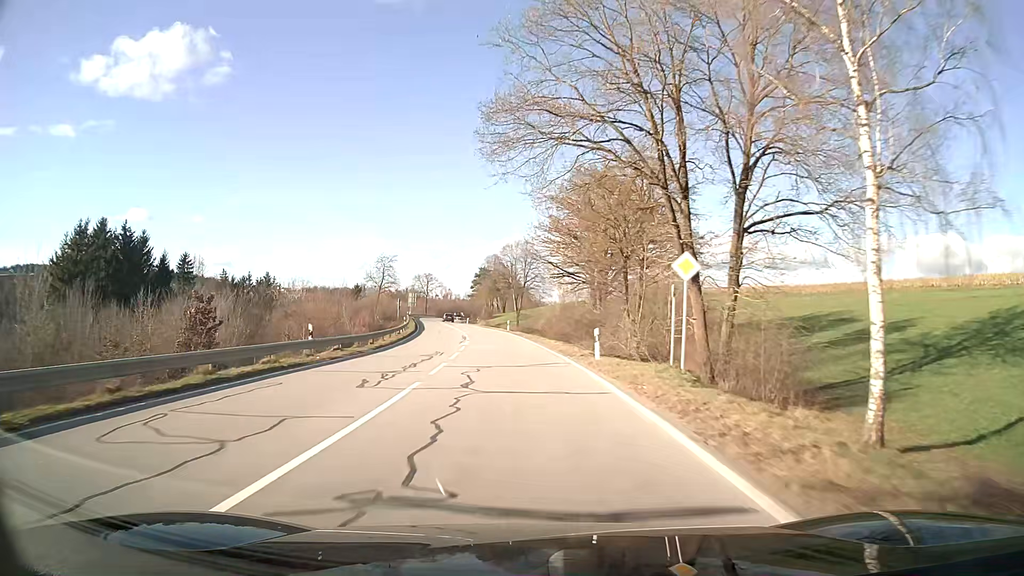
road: secondary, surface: asphalt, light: Day
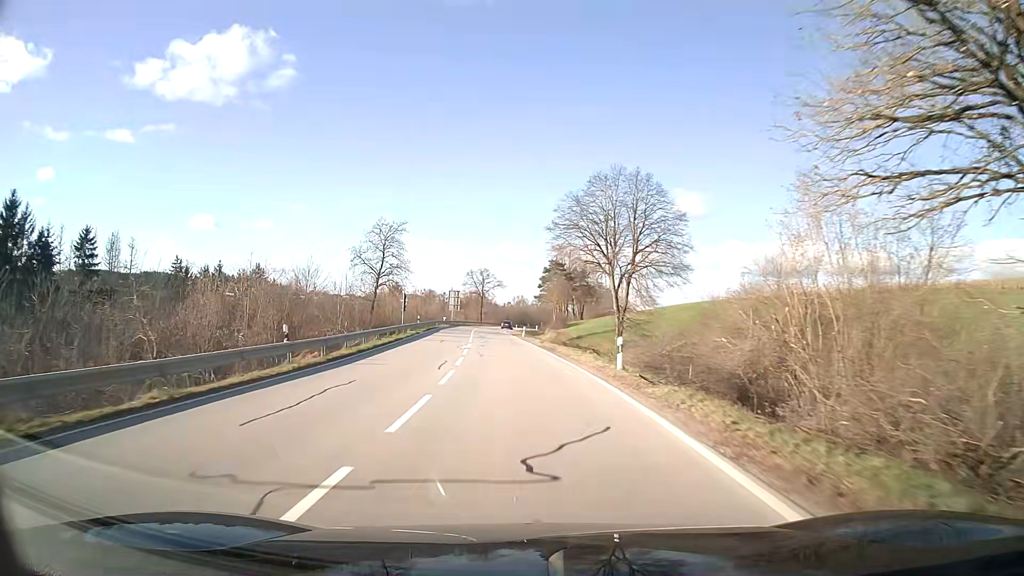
(-2.4, +44.3) m; -6°
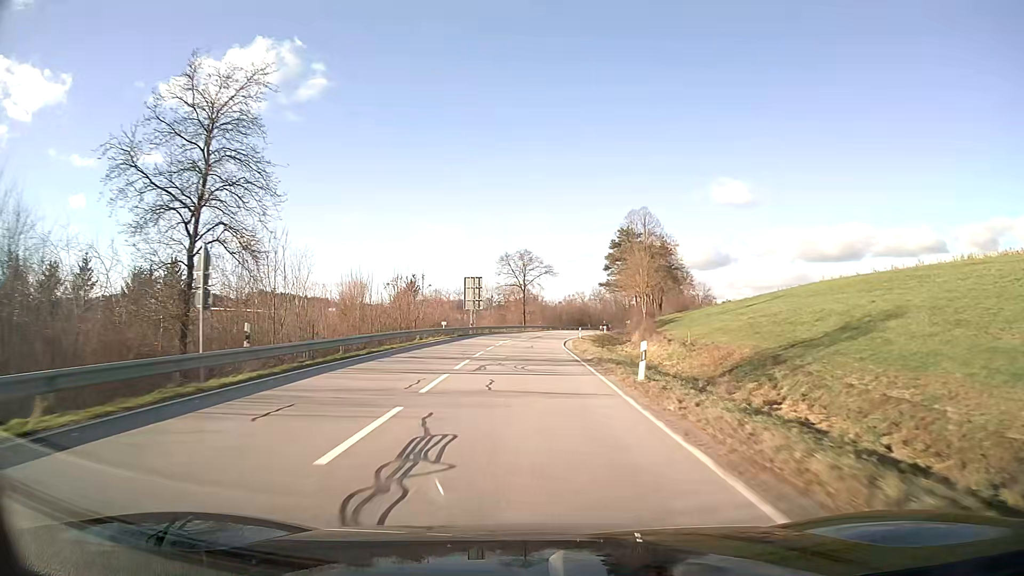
(-1.8, +44.2) m; -4°
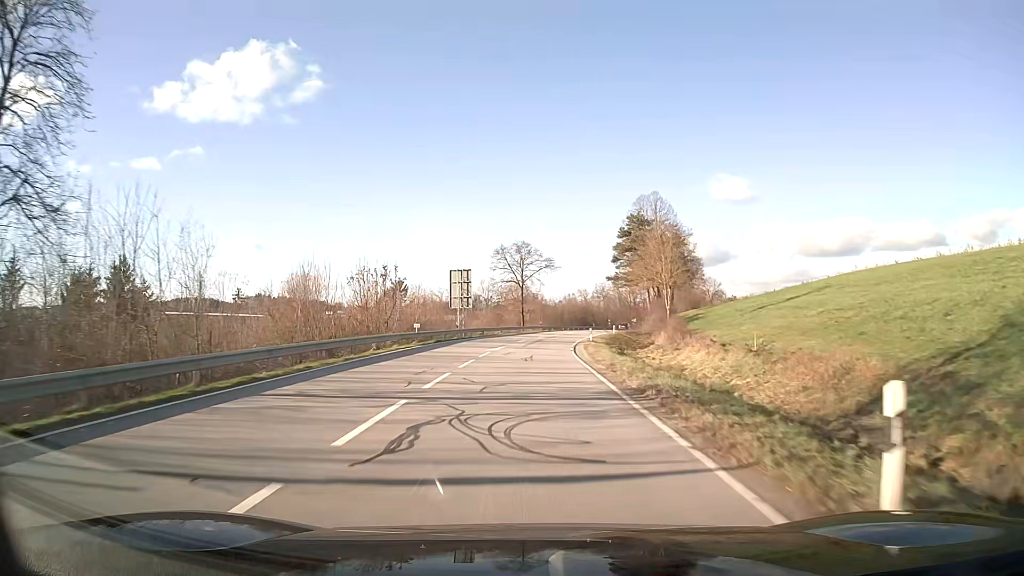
(0.0, +11.1) m; 0°
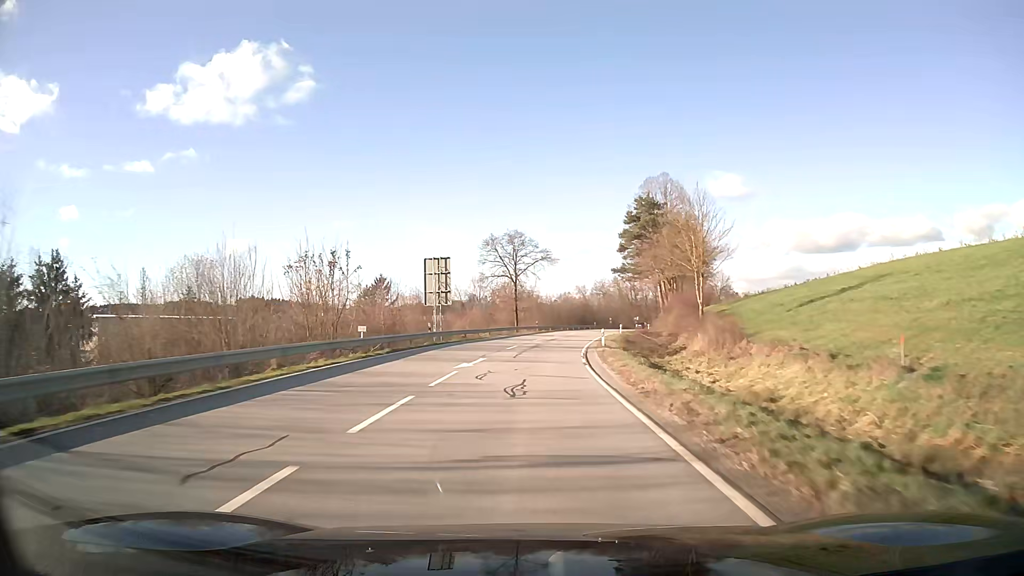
(+0.1, +11.1) m; +1°
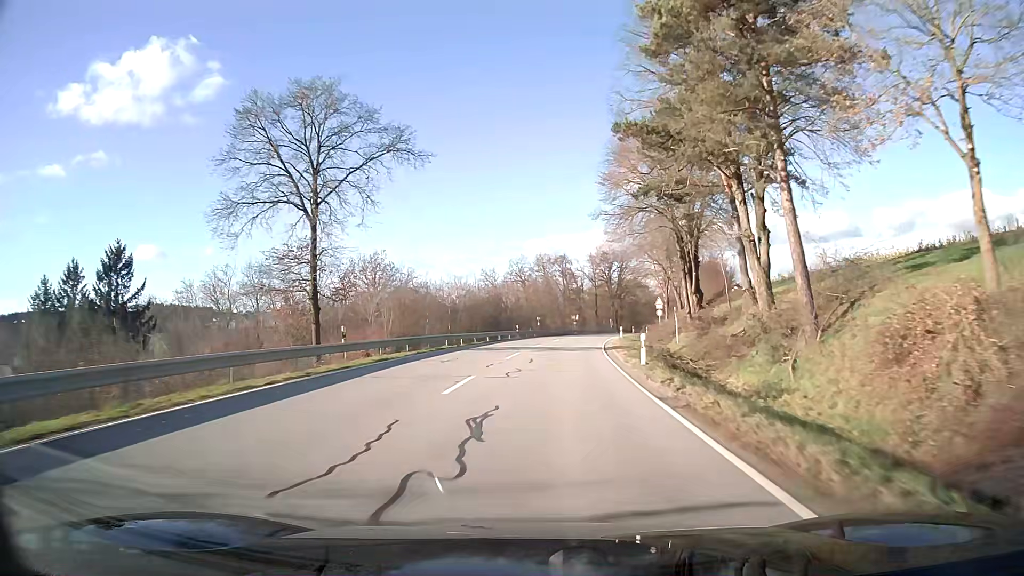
(+3.6, +55.4) m; +8°
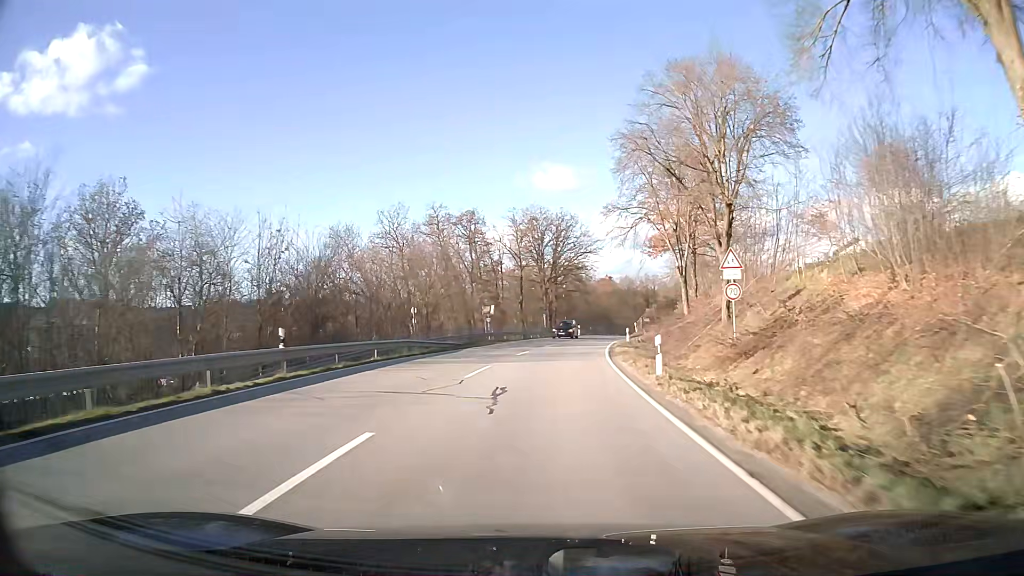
(+2.8, +44.3) m; +7°
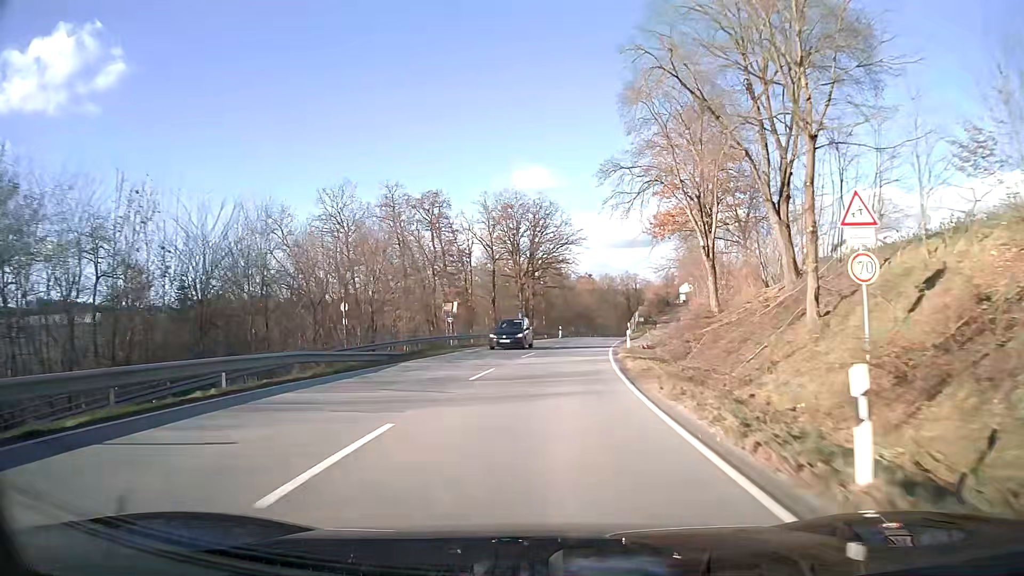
(+0.2, +11.1) m; +2°
